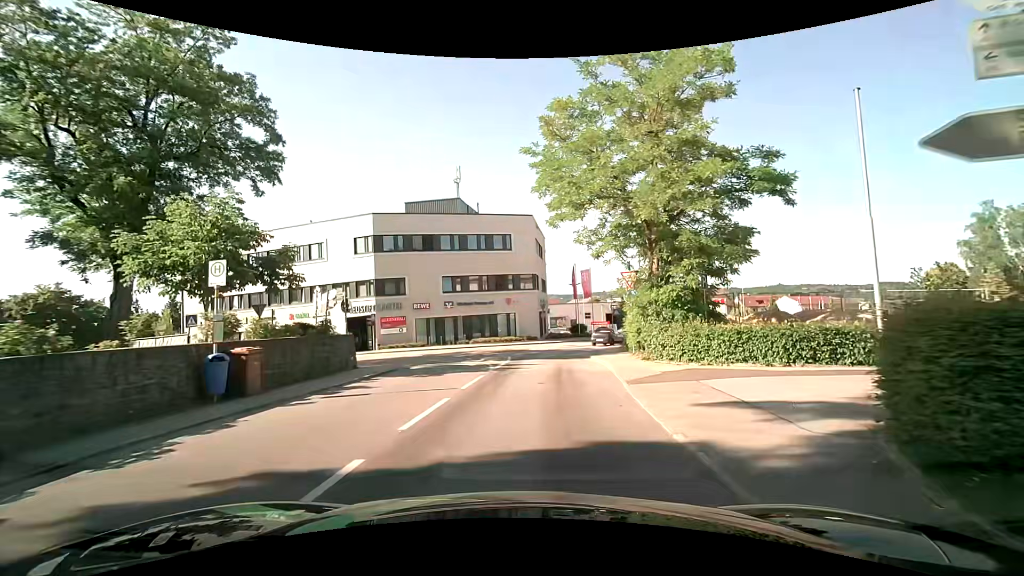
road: tertiary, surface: asphalt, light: Day
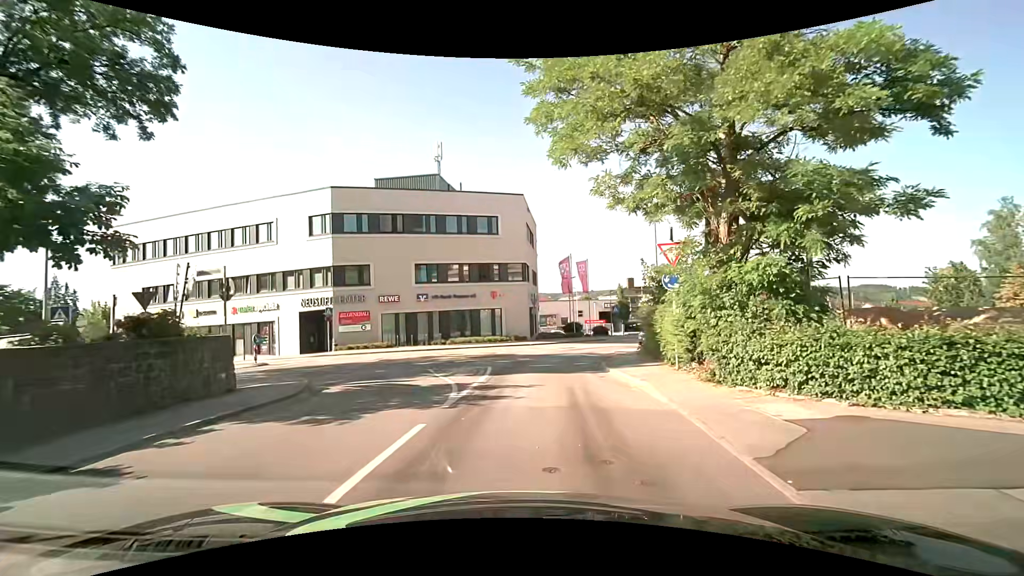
(+0.1, +7.3) m; +2°
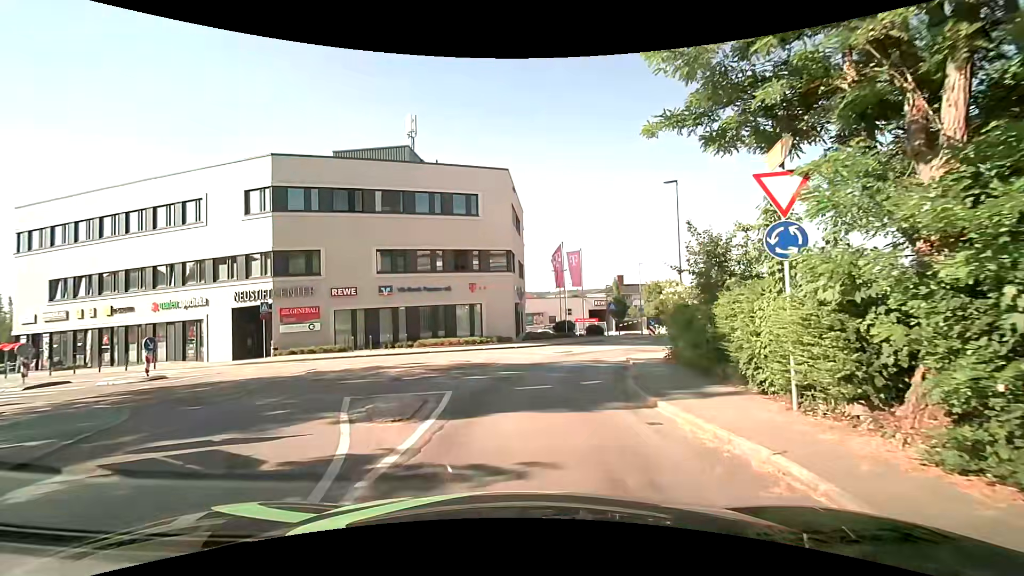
(+0.1, +6.6) m; +2°
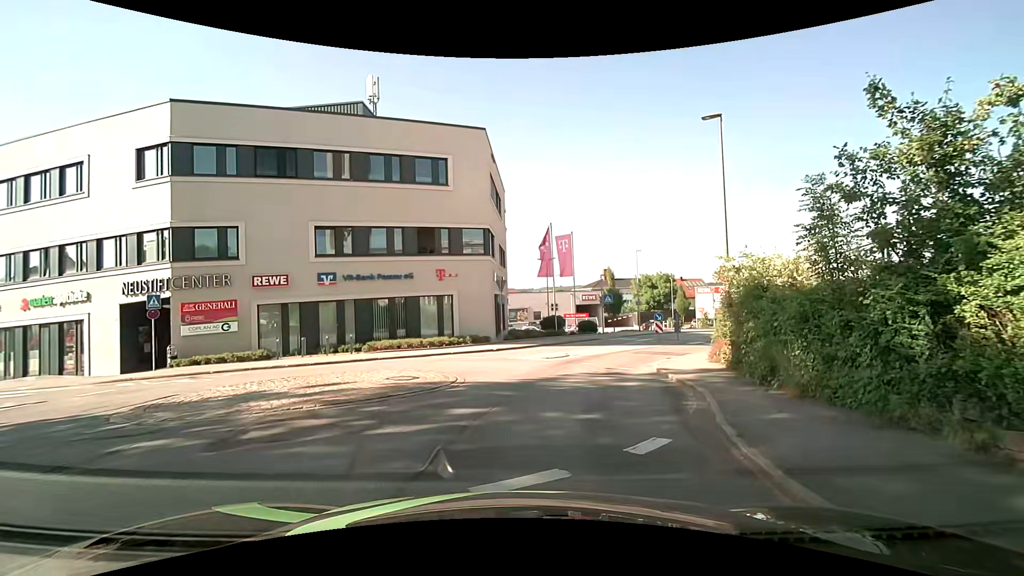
(+0.1, +6.8) m; +2°
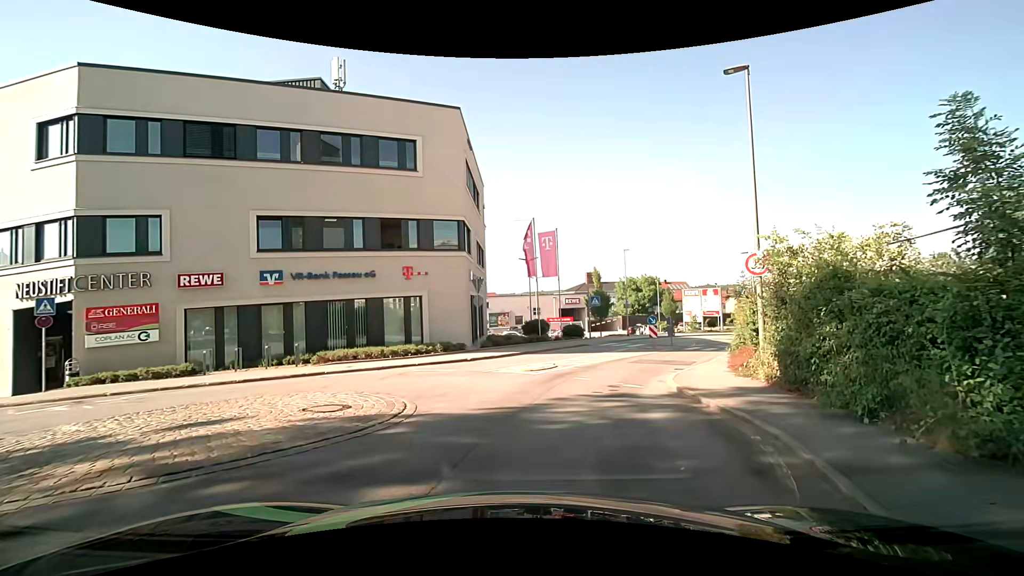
(0.0, +3.5) m; +1°
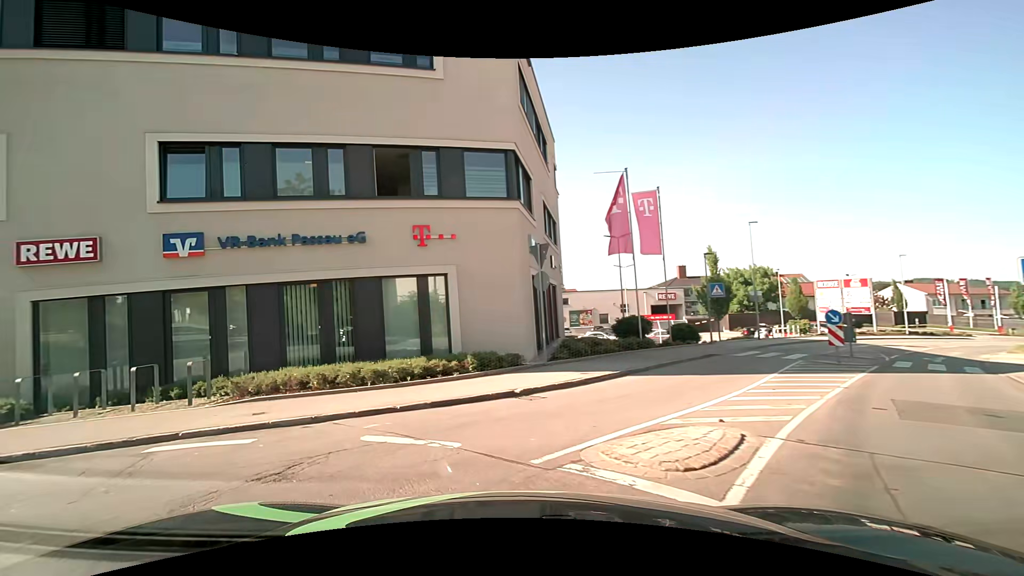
(+0.2, +10.5) m; -7°
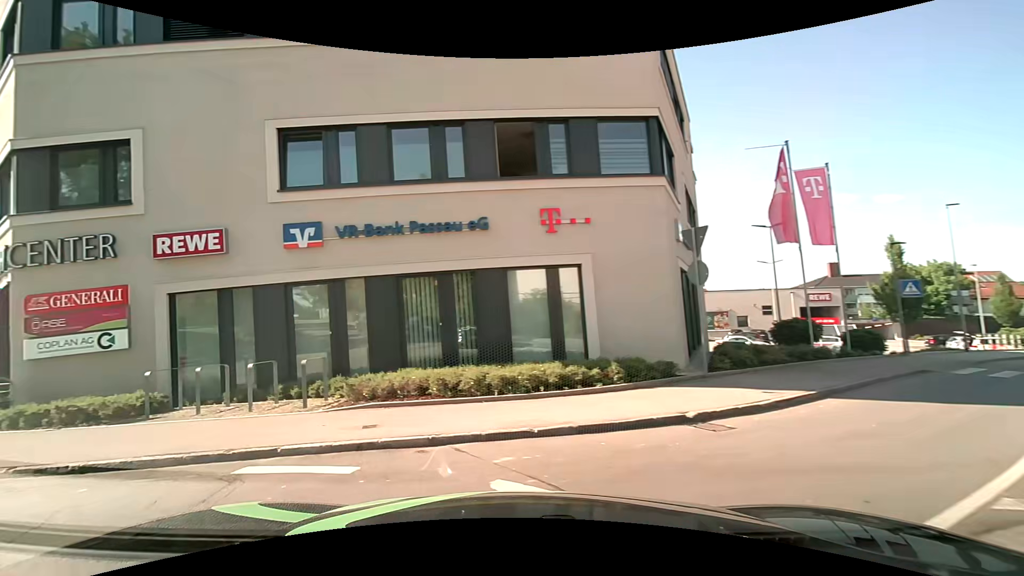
(-0.2, +2.2) m; -14°
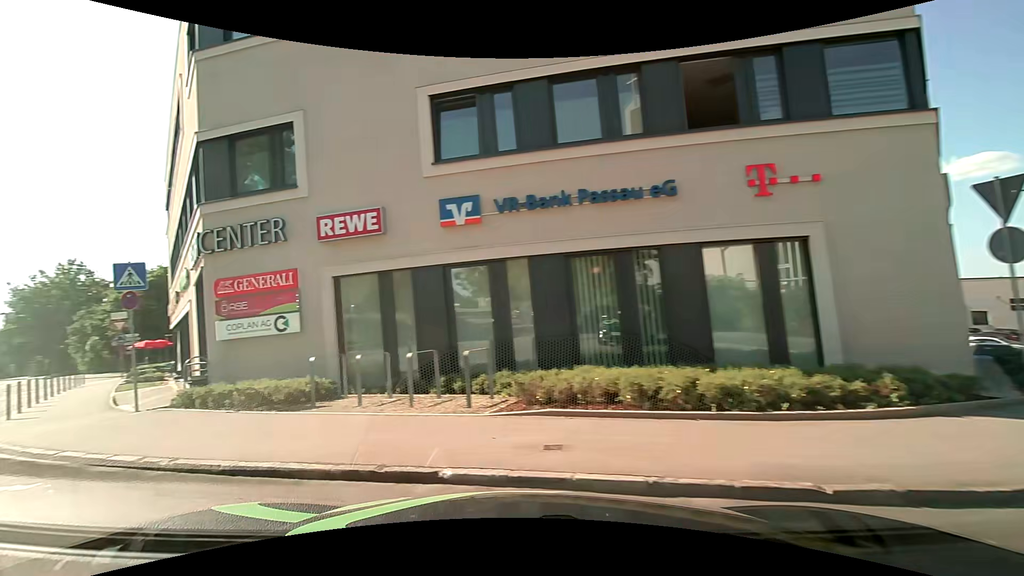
(-0.3, +2.1) m; -16°
